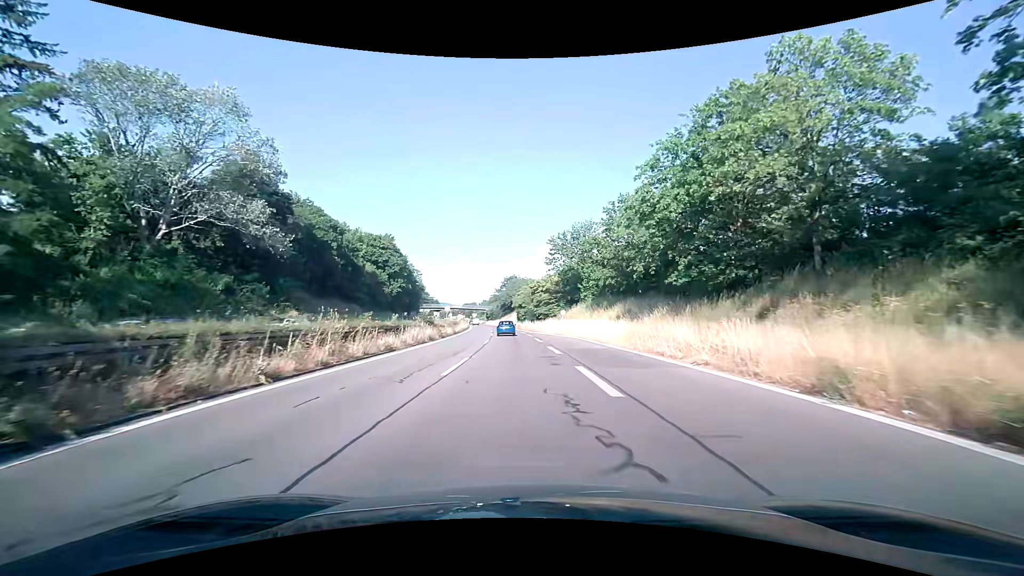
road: trunk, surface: asphalt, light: Day
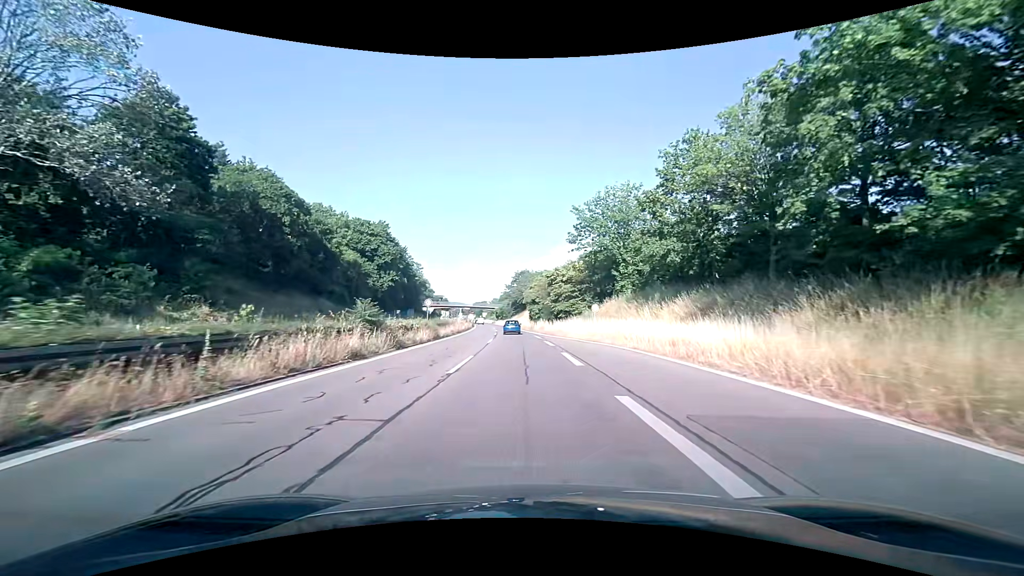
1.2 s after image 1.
(-0.2, +17.9) m; -2°
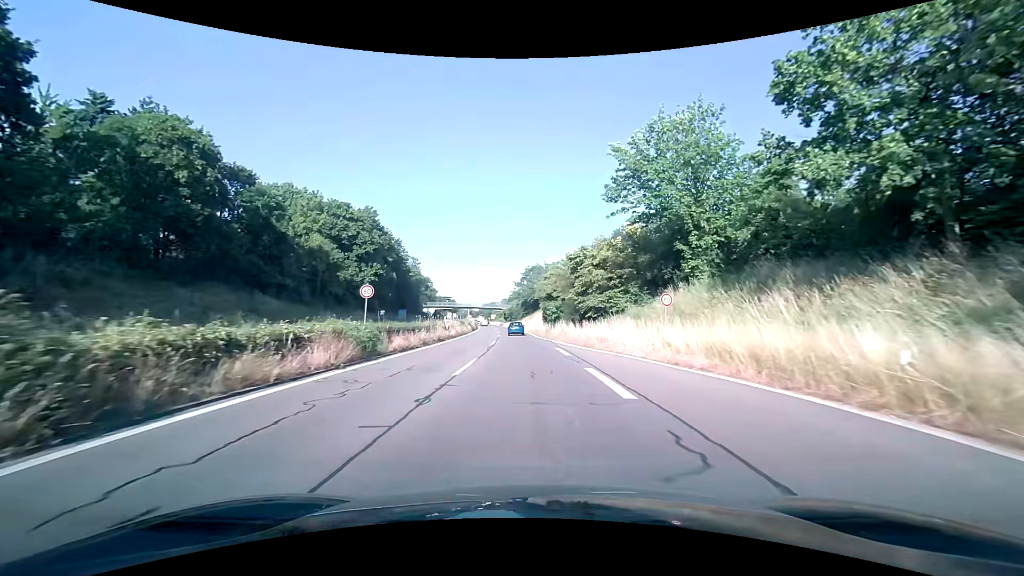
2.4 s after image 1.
(-0.2, +18.1) m; -1°
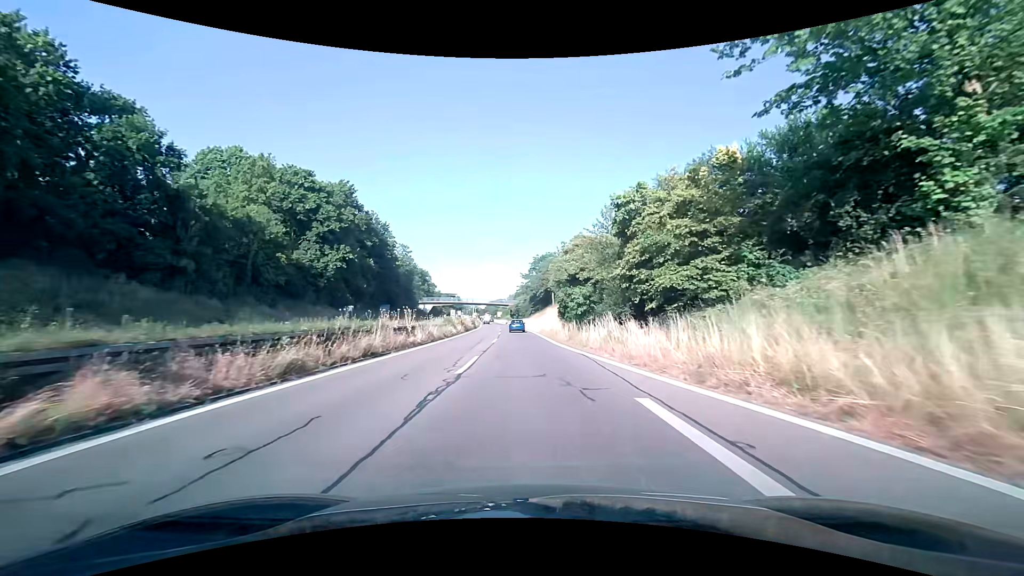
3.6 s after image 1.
(-0.2, +18.2) m; -1°
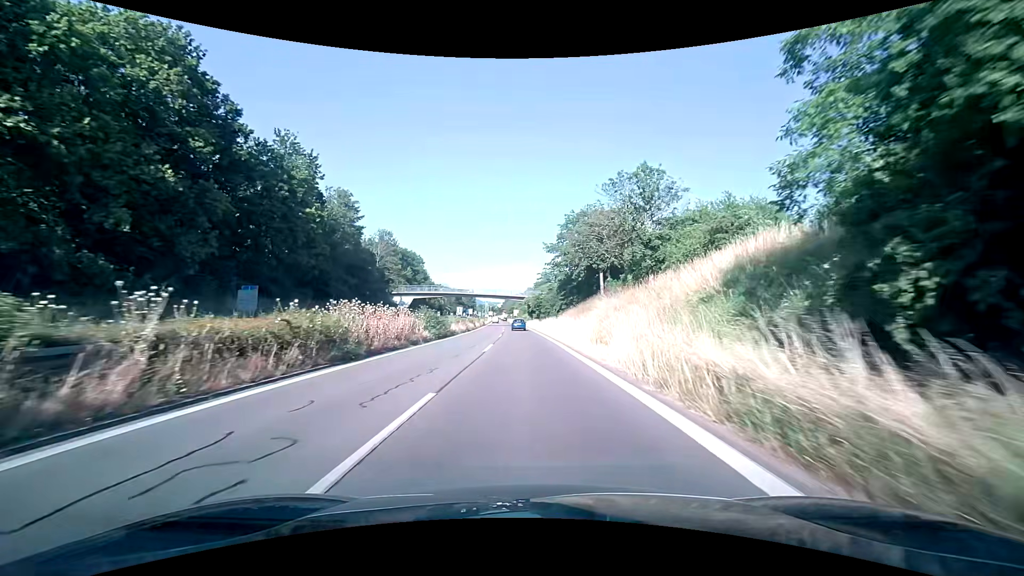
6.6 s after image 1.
(-1.0, +45.7) m; -3°
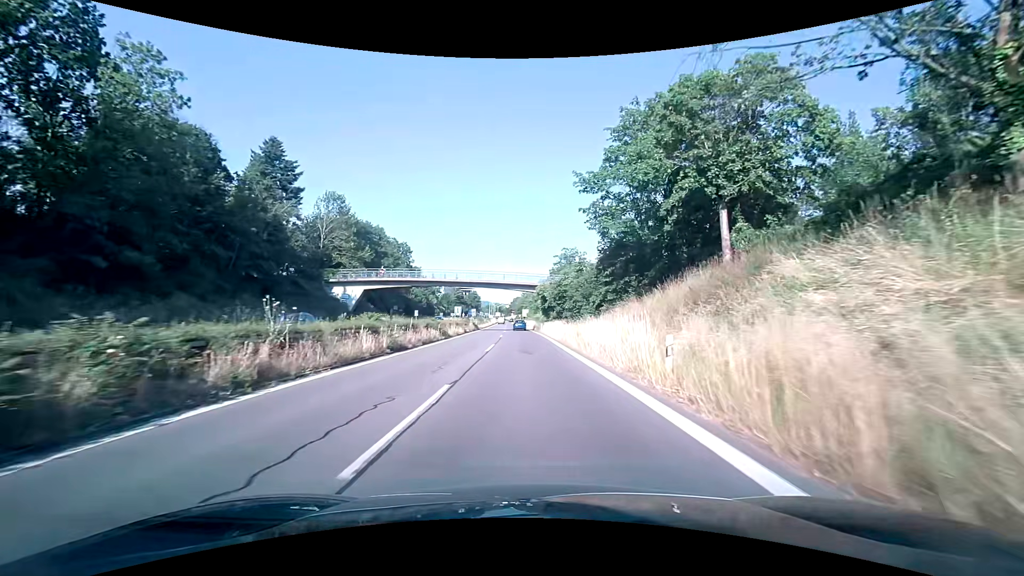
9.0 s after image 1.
(-0.4, +34.5) m; -1°
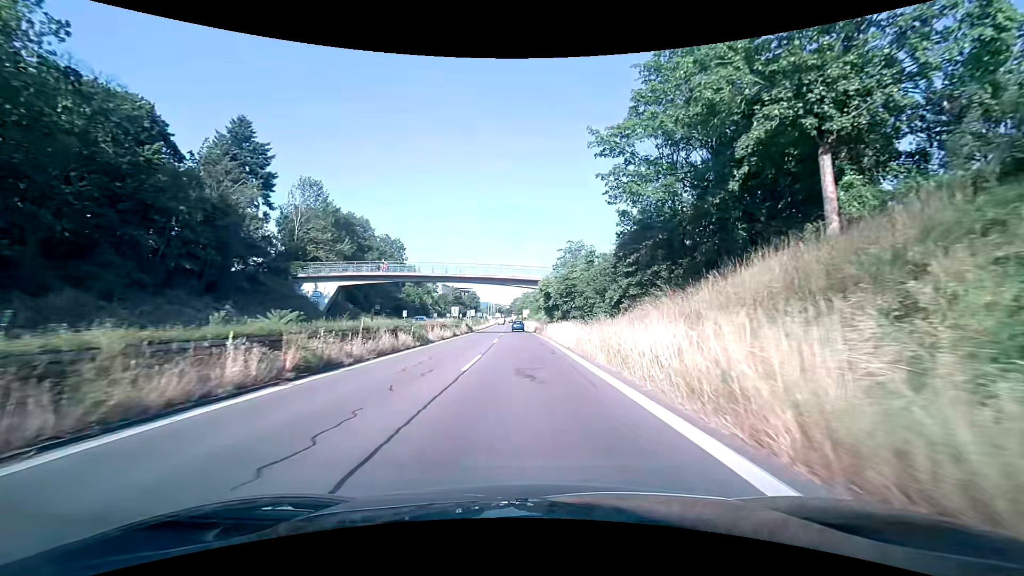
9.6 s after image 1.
(0.0, +8.6) m; 0°
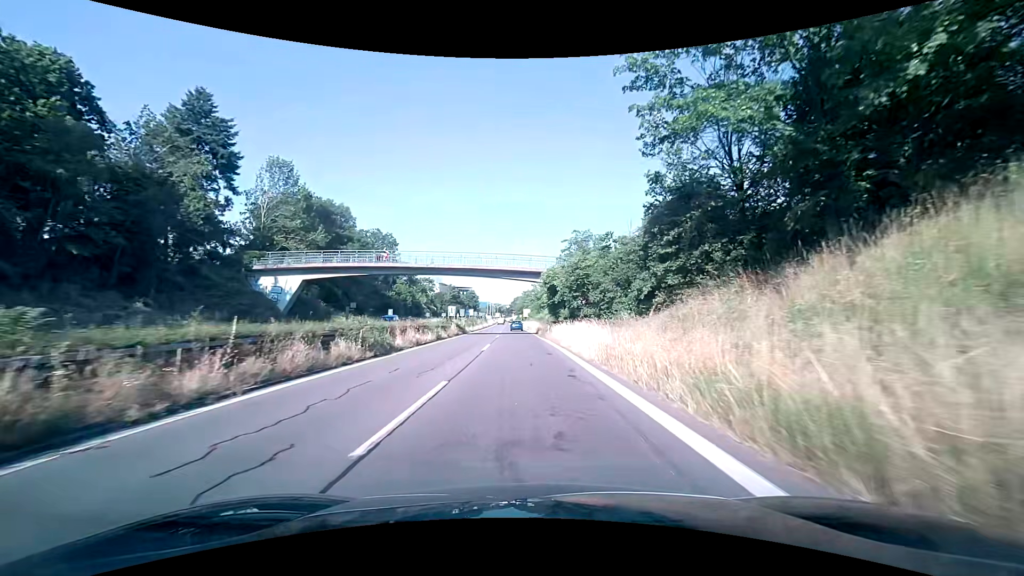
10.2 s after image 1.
(0.0, +8.6) m; 0°
(0, +10) (0, +20) (0, +30) (-1, +40) (-1, +50) (-1, +60) (-2, +70) (-2, +80) (-3, +90) (-3, +100) m
